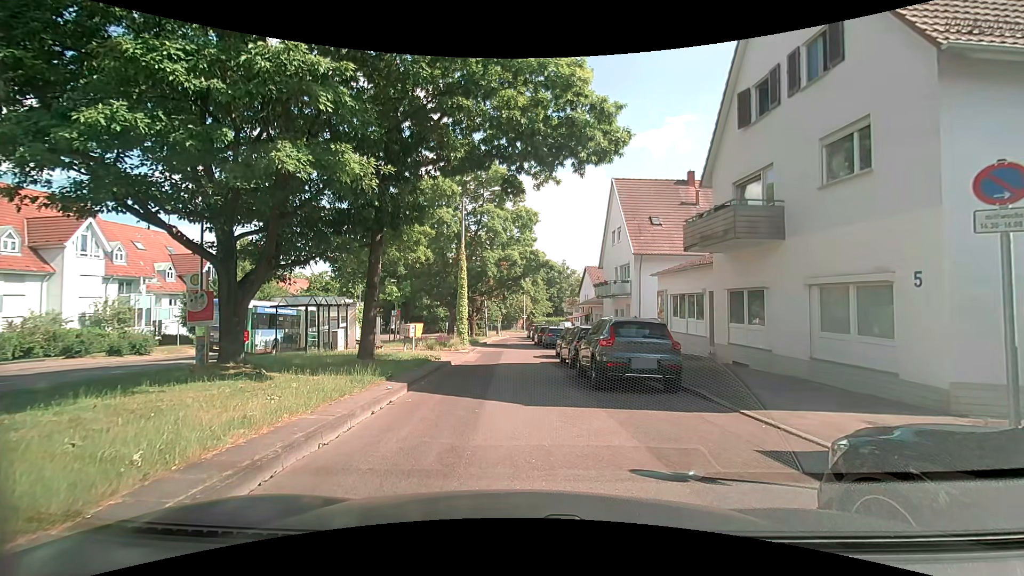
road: residential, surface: asphalt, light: Day
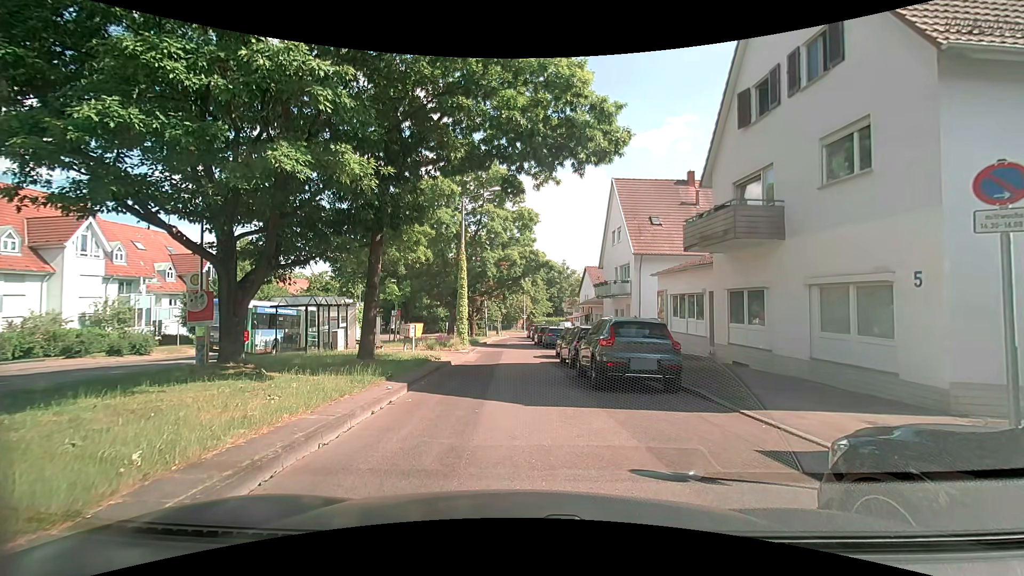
(0.0, 0.0) m; 0°
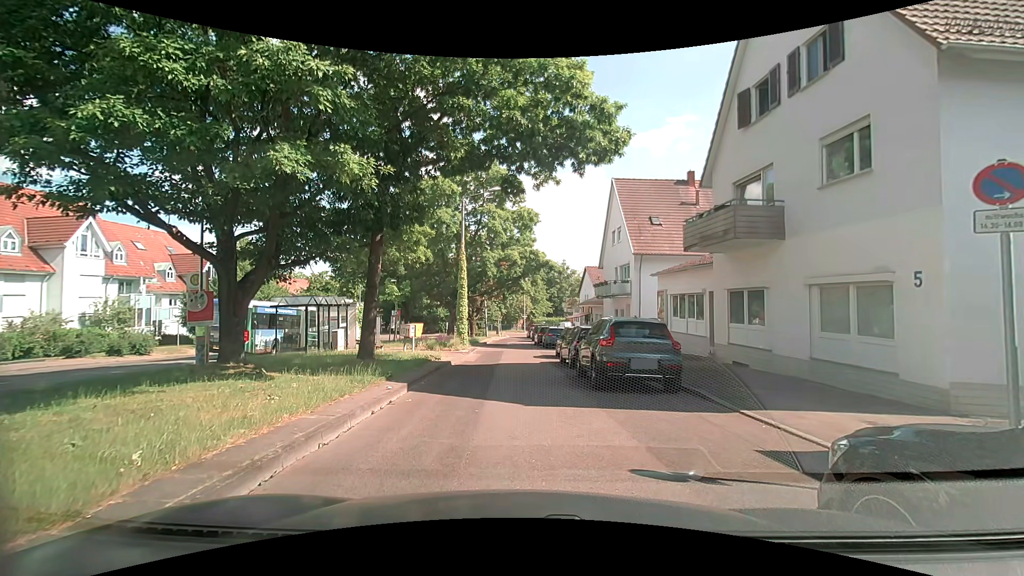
(0.0, 0.0) m; 0°
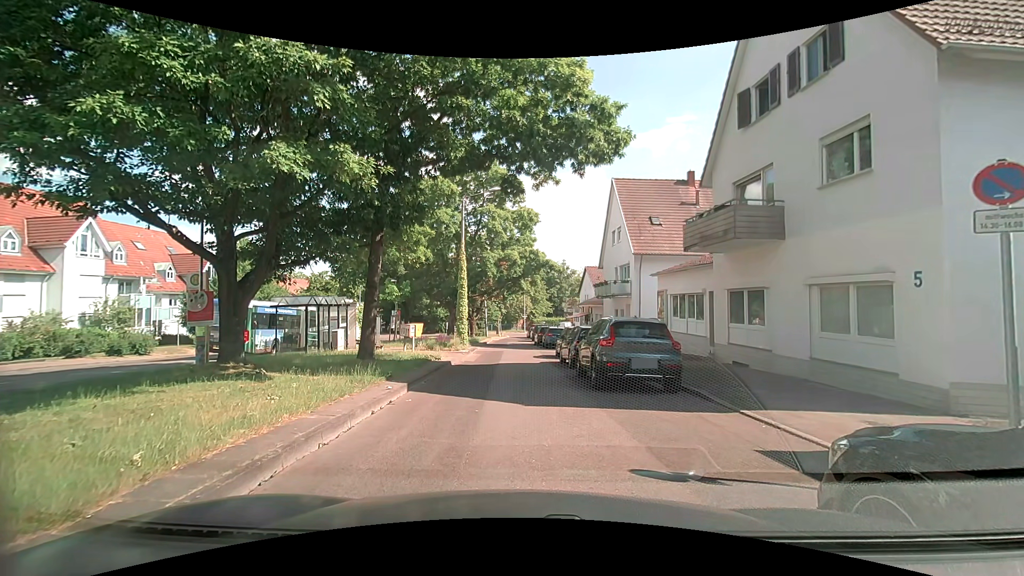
(0.0, 0.0) m; 0°
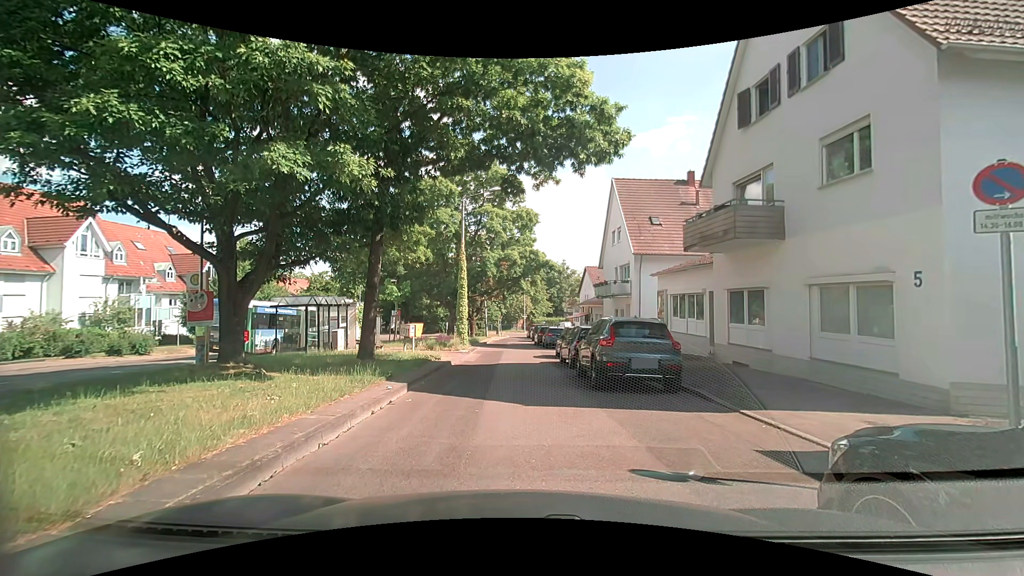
(0.0, 0.0) m; 0°
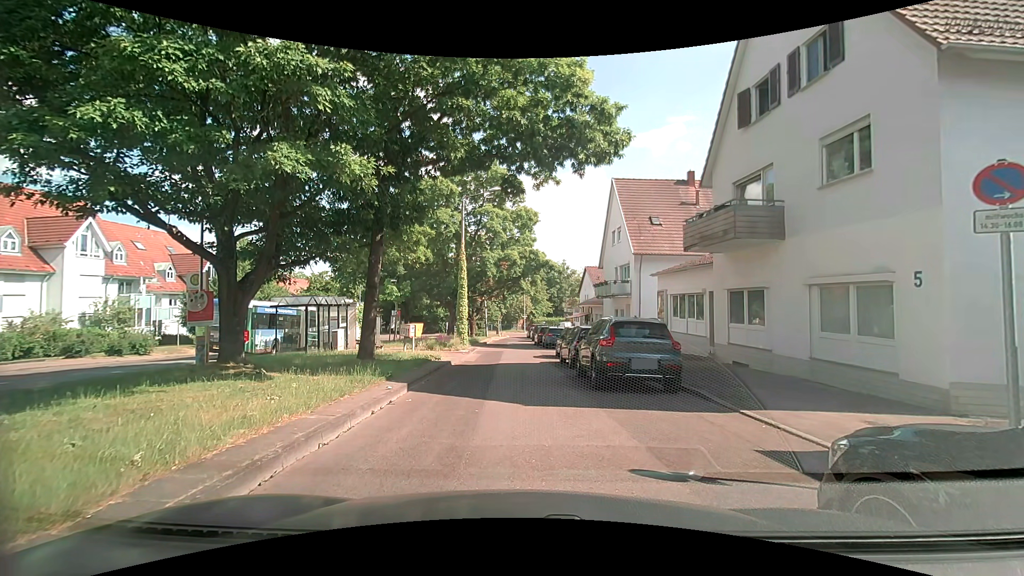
(0.0, 0.0) m; 0°
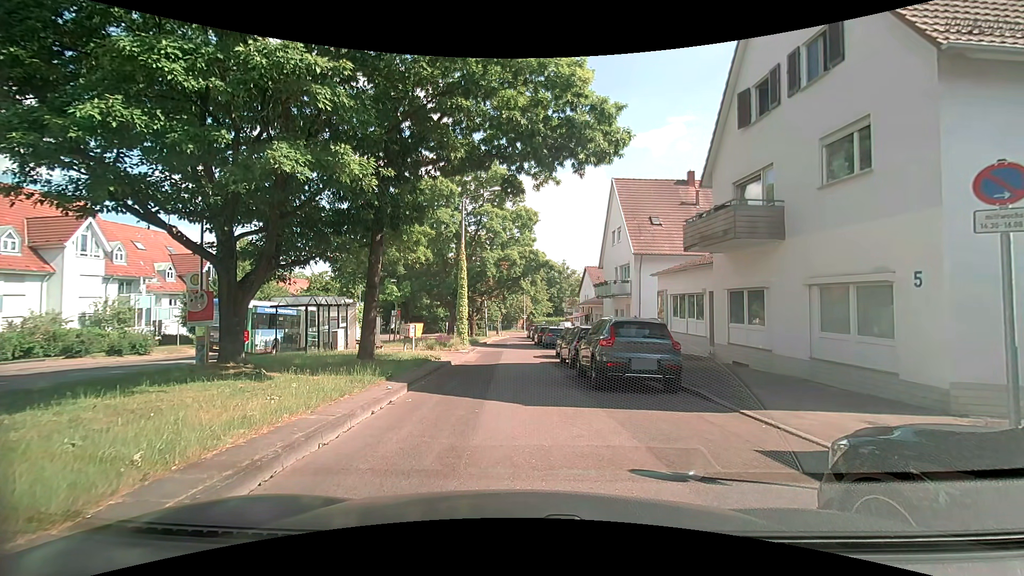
(0.0, 0.0) m; 0°
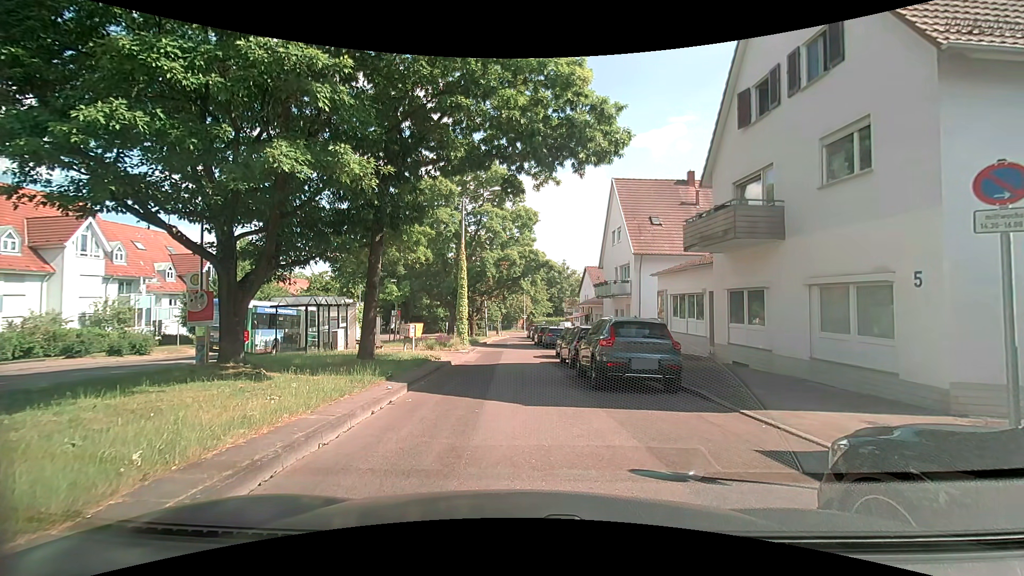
(0.0, 0.0) m; 0°
